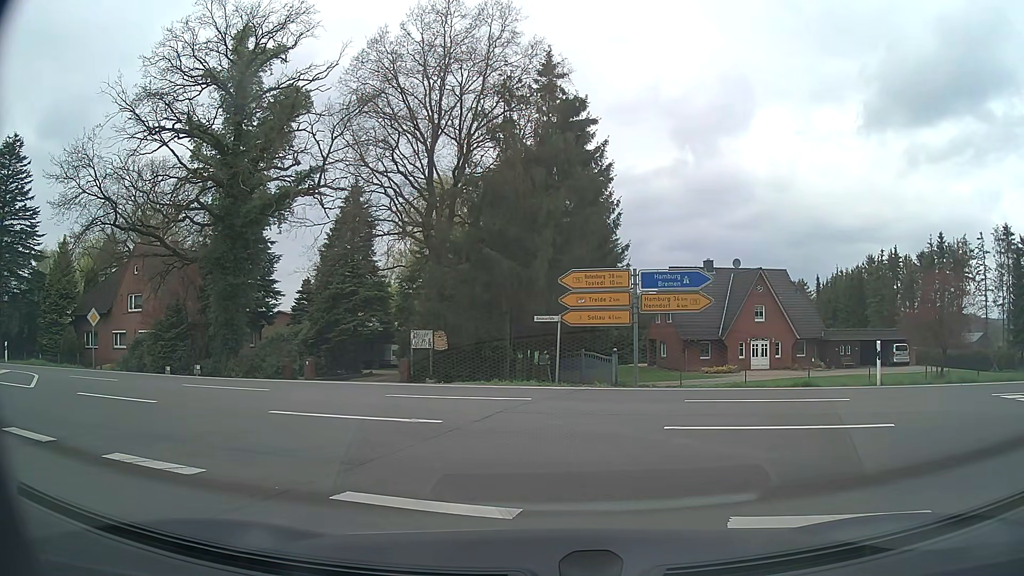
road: tertiary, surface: asphalt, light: Day
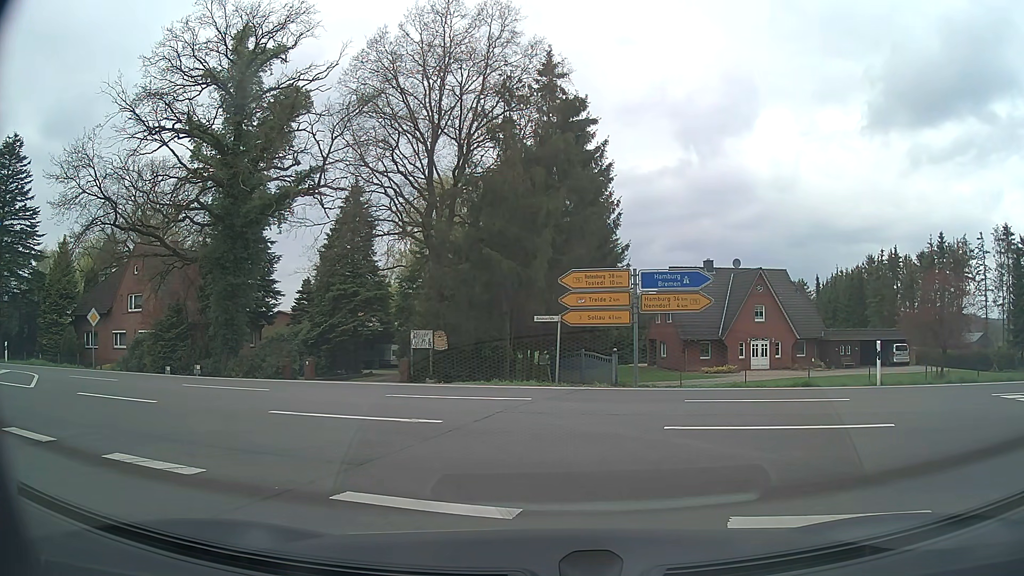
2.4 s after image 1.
(0.0, 0.0) m; 0°
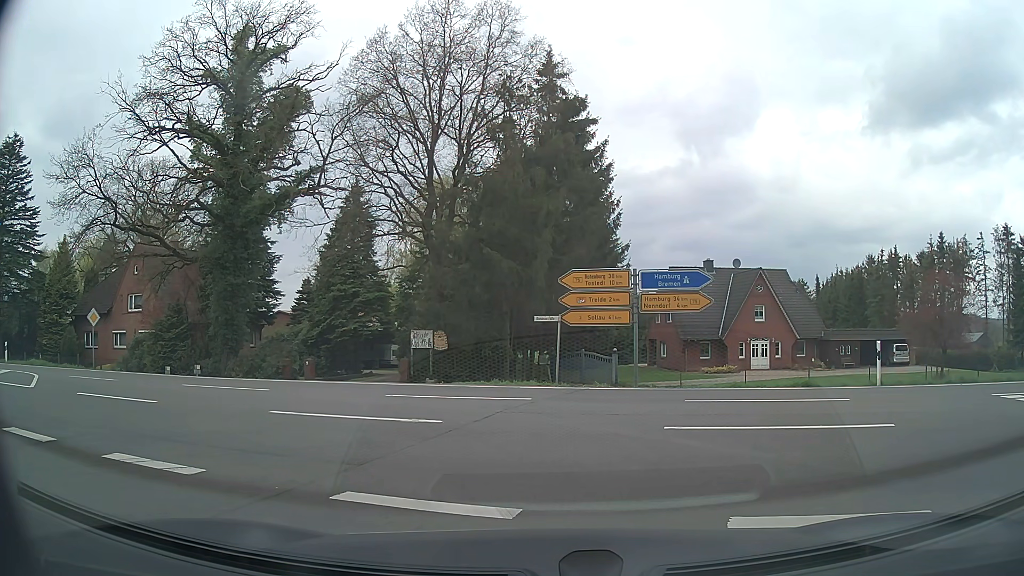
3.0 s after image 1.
(0.0, 0.0) m; 0°
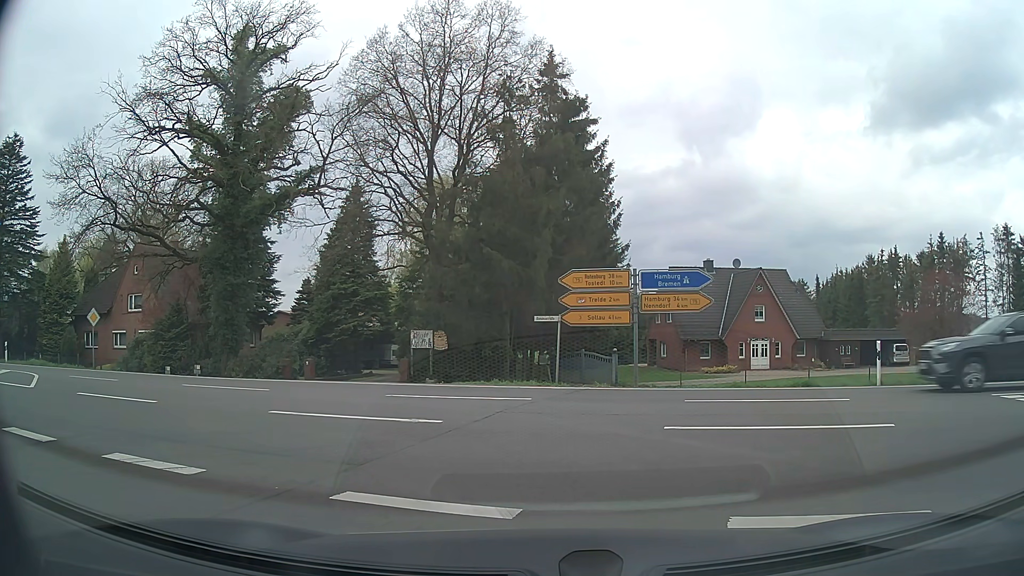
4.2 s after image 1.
(0.0, 0.0) m; 0°
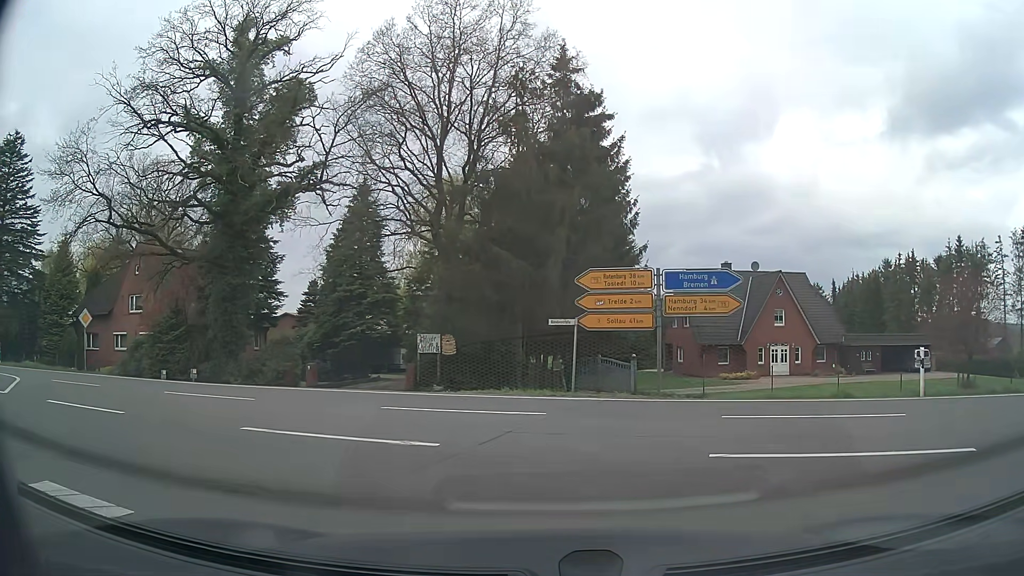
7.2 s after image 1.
(0.0, +1.7) m; -3°
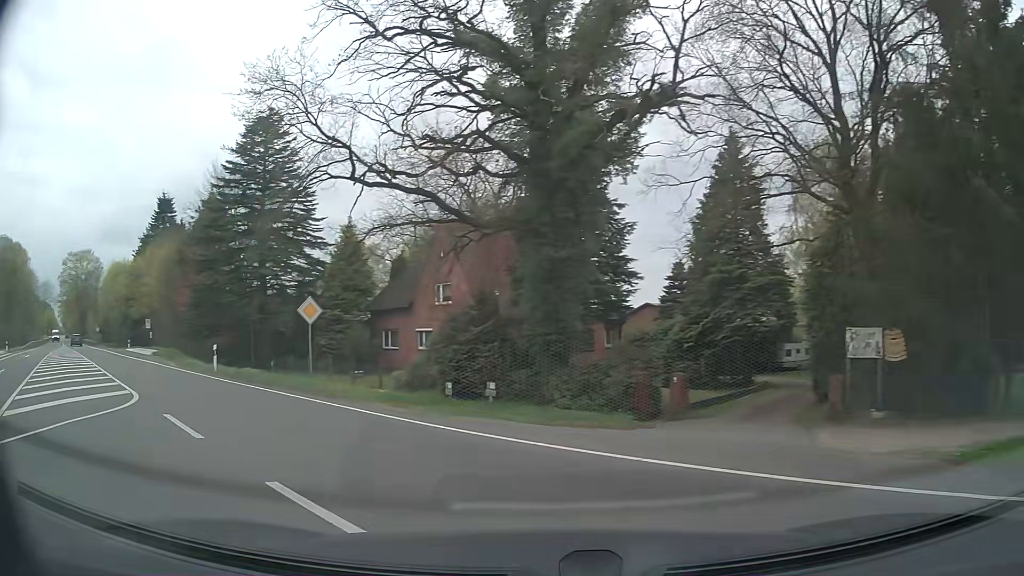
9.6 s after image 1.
(-2.4, +10.8) m; -28°
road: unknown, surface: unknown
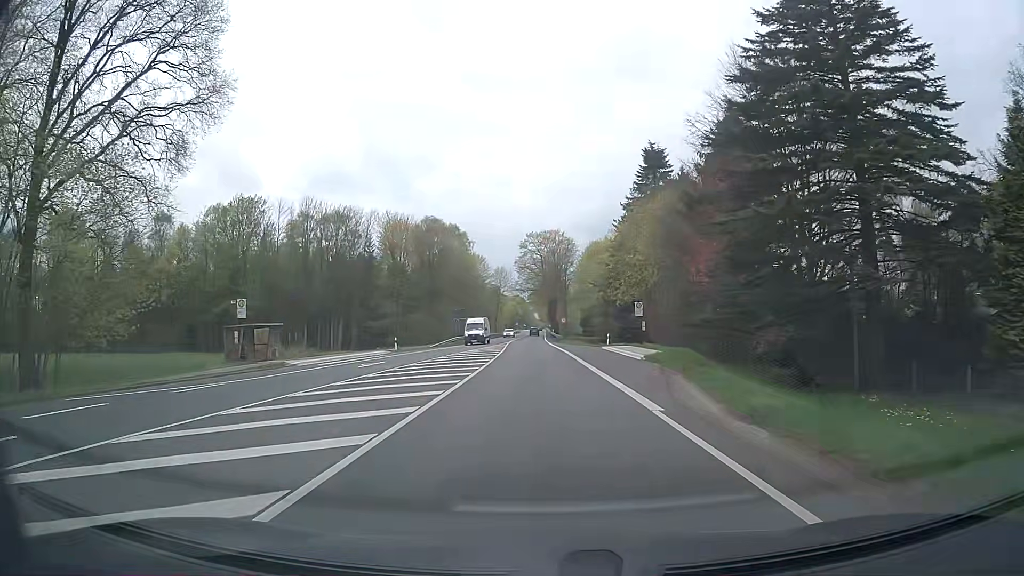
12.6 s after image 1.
(-14.1, +22.5) m; -44°
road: primary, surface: asphalt
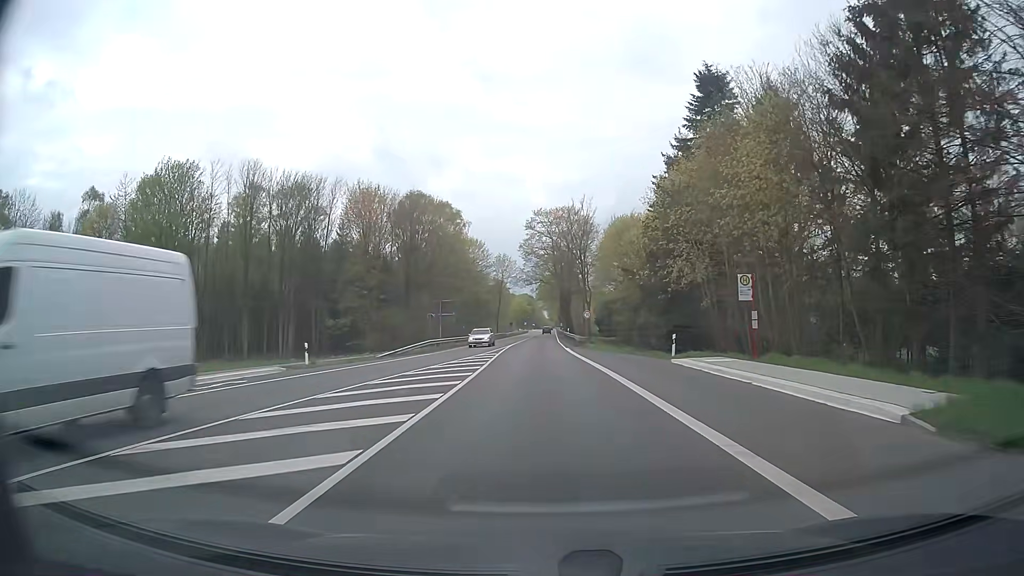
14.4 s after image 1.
(-0.3, +24.2) m; -1°
